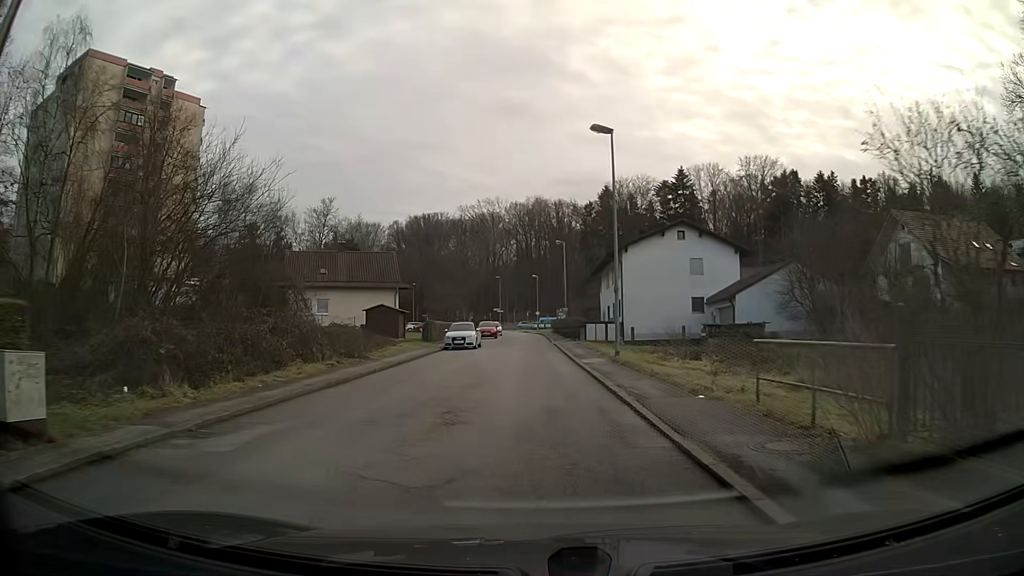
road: residential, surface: asphalt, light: Day
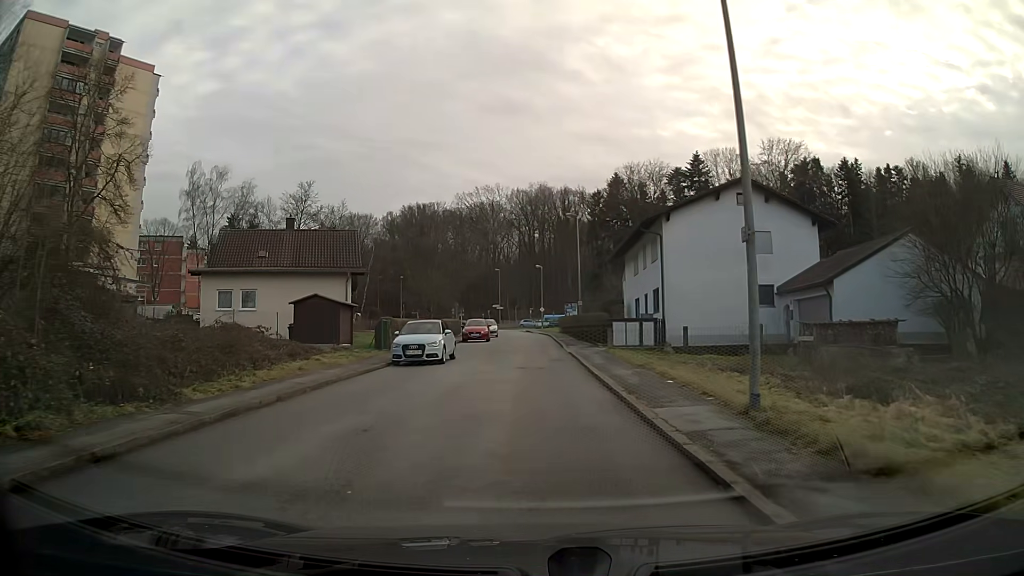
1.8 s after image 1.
(0.0, +13.9) m; 0°
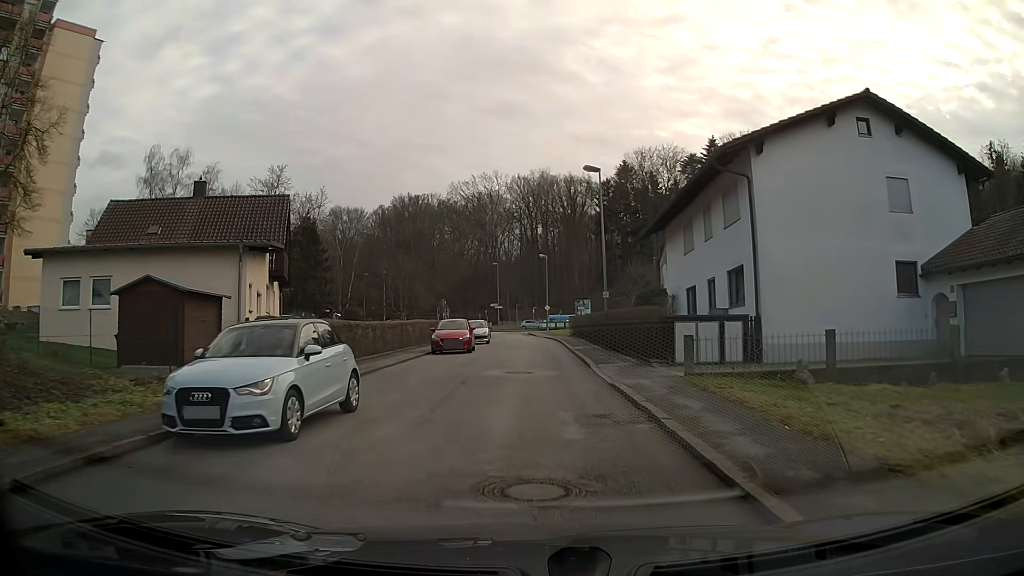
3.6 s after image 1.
(0.0, +14.0) m; 0°
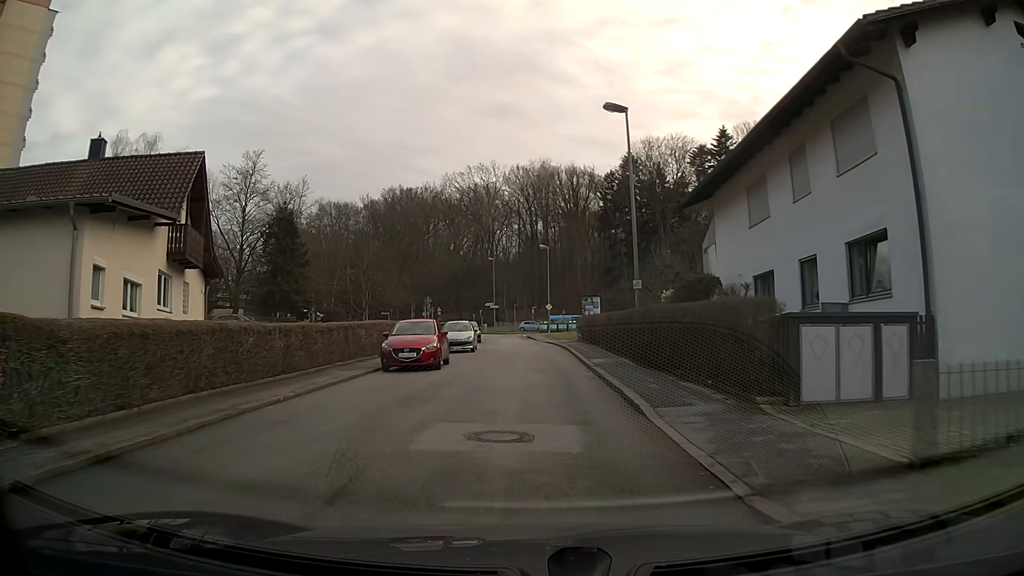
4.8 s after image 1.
(0.0, +9.3) m; 0°
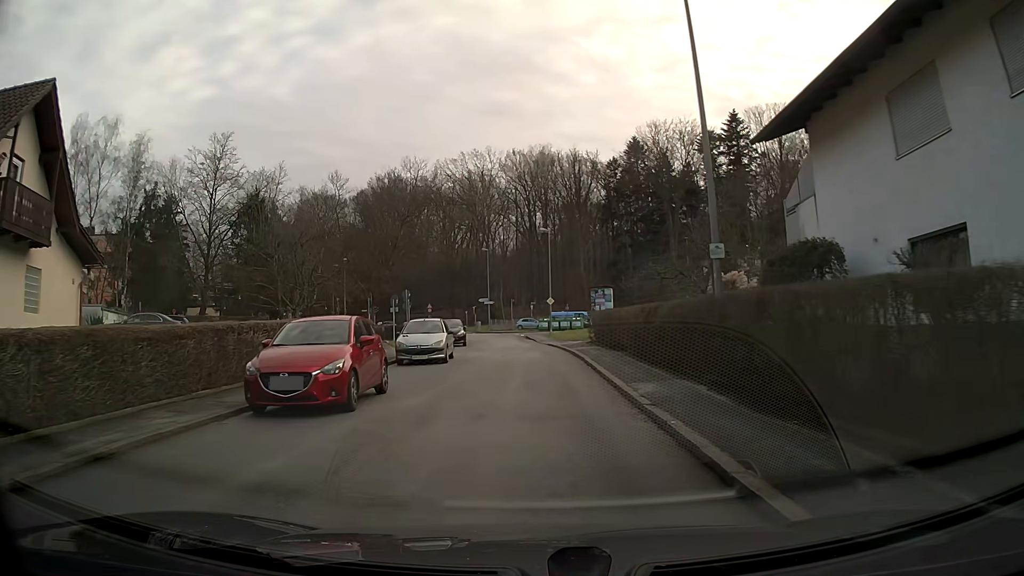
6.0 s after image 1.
(0.0, +9.3) m; 0°
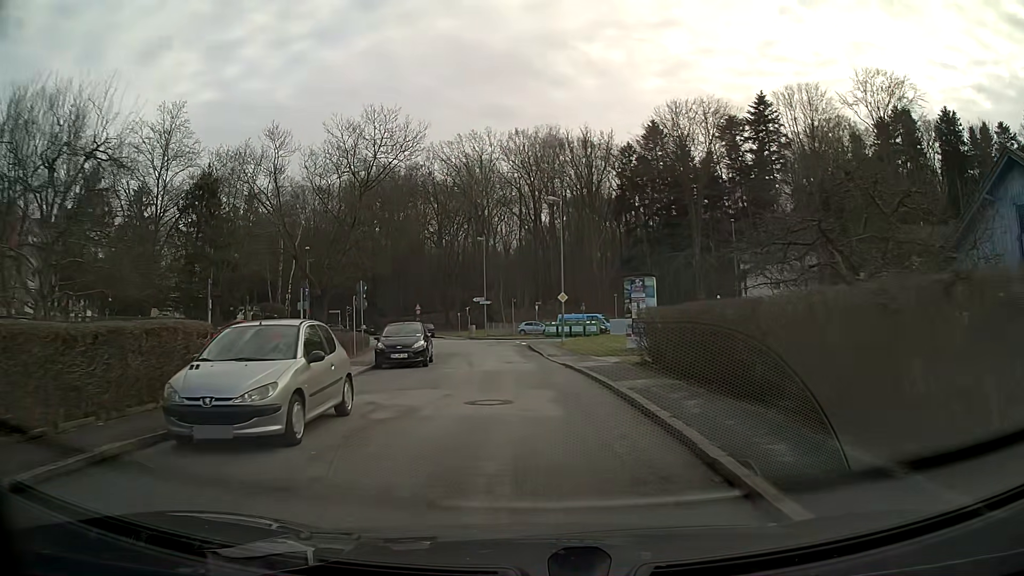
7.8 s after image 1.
(-0.1, +14.0) m; -1°
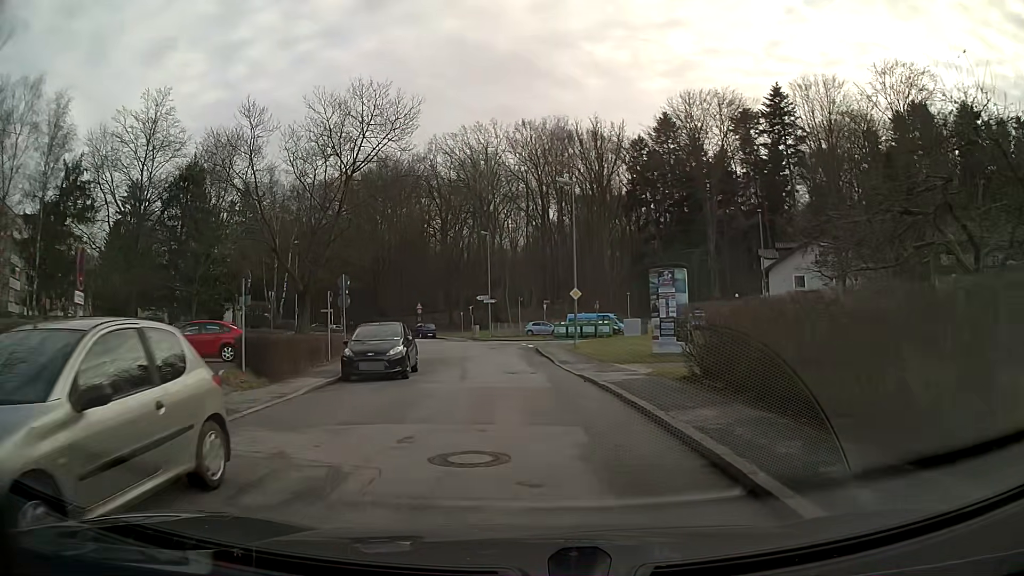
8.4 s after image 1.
(0.0, +4.6) m; -1°
(0, +10) (-1, +20) (-1, +30) (-3, +40) (-5, +50) (-9, +59) (-13, +68) (-18, +76) (-23, +85) (-29, +93) m
